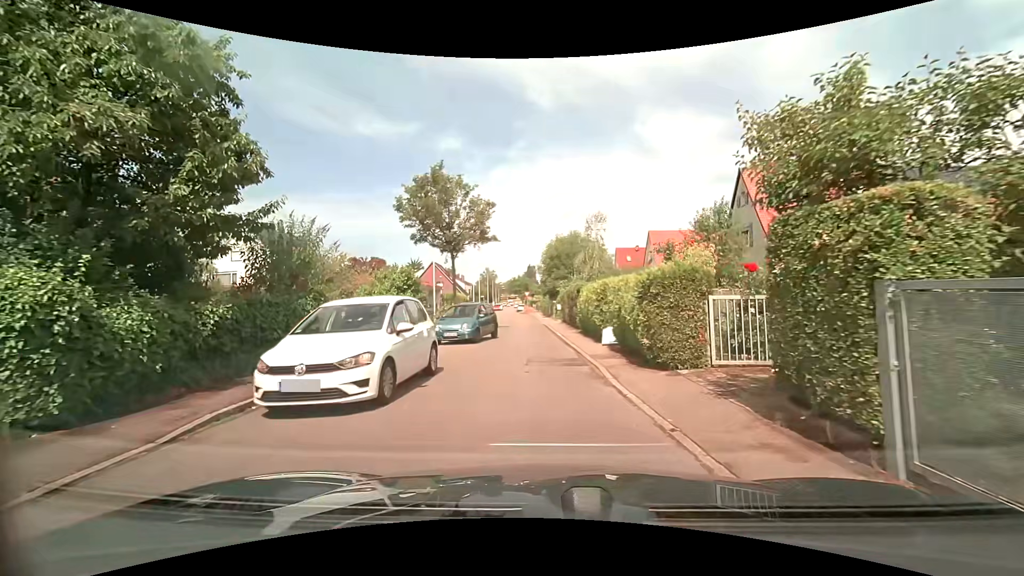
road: residential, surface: asphalt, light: Day
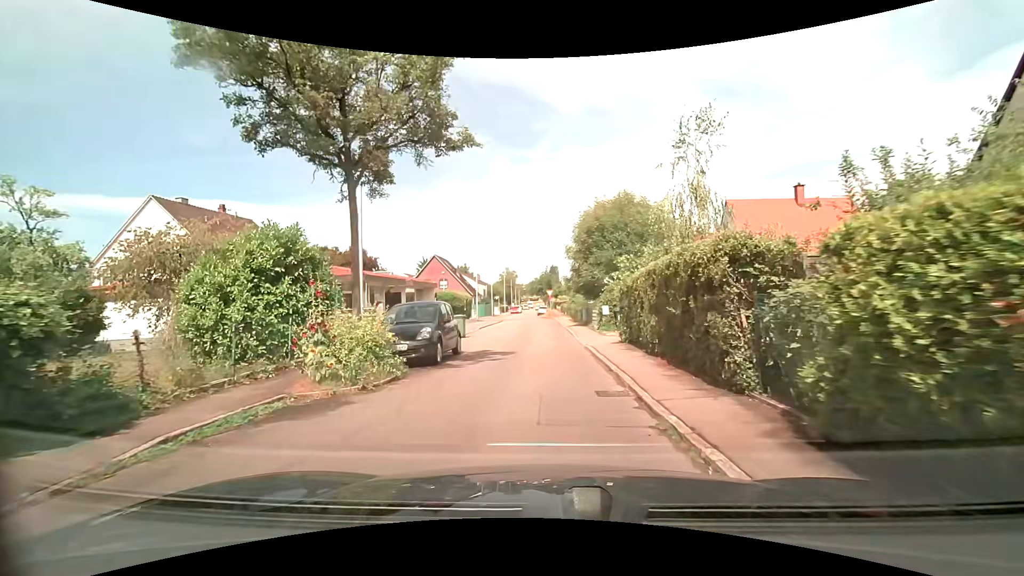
(-0.9, +16.8) m; -4°
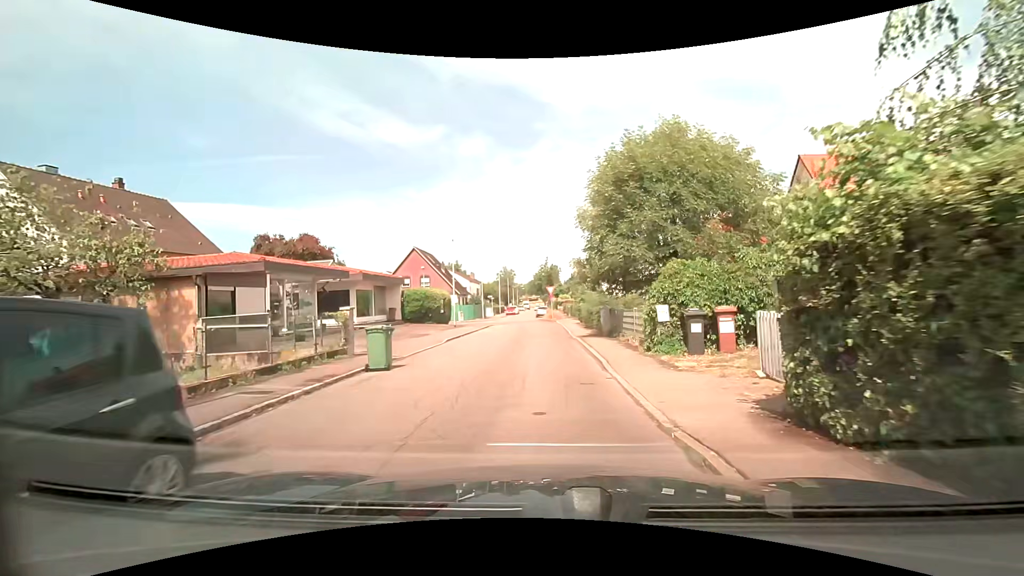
(-0.1, +11.4) m; +1°
(0, +10) (0, +20) (-1, +30) (-1, +40) (-2, +50) (-4, +60) (-4, +70) (-4, +80) (-4, +90) (-4, +100) m
